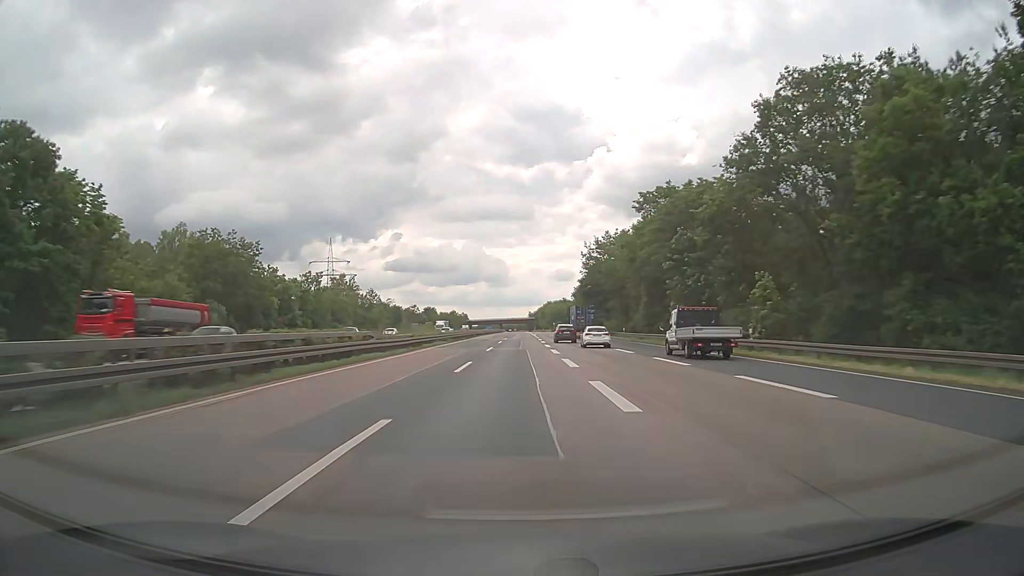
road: motorway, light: Day
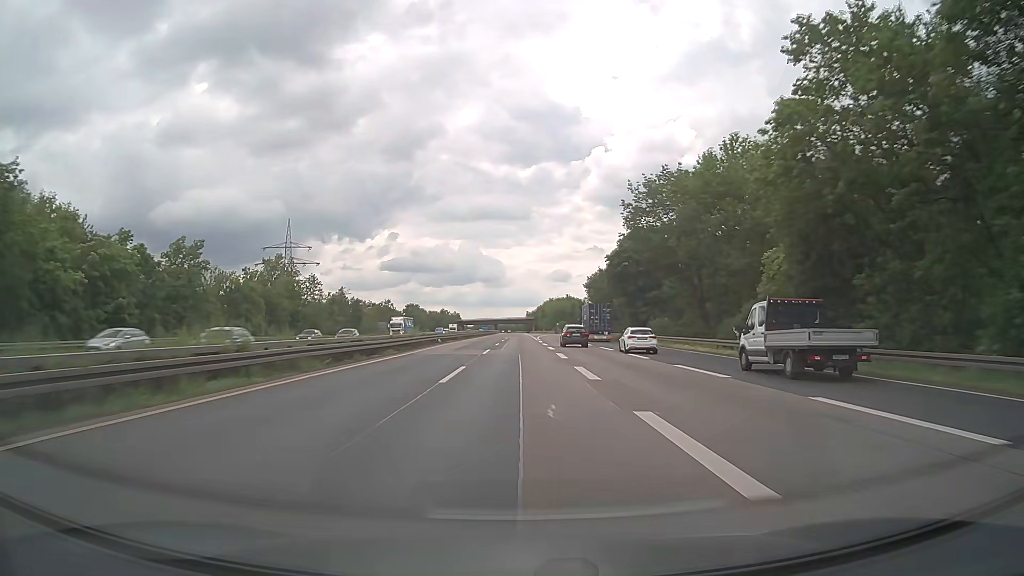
(+0.1, +41.4) m; 0°
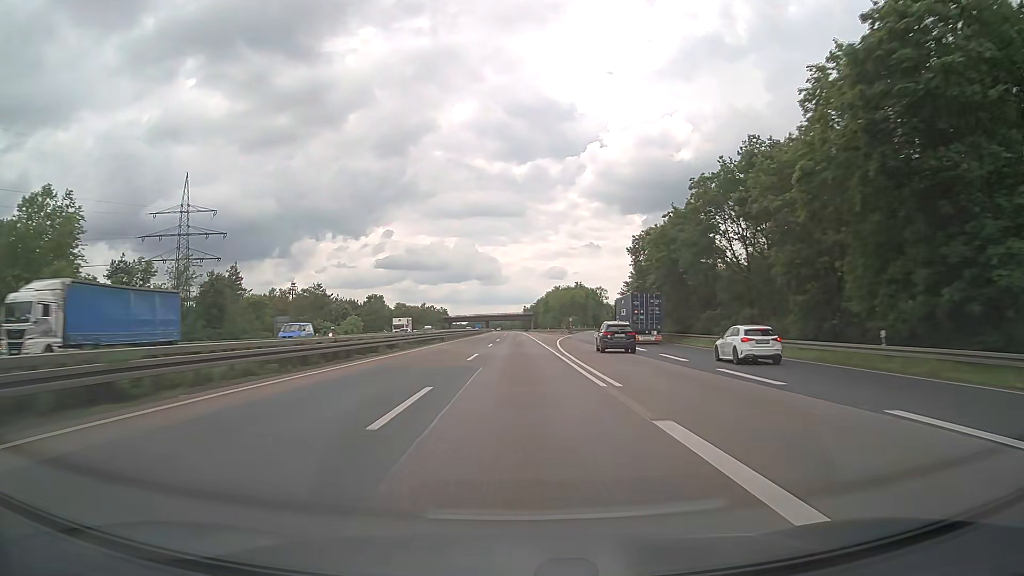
(+0.1, +62.0) m; 0°
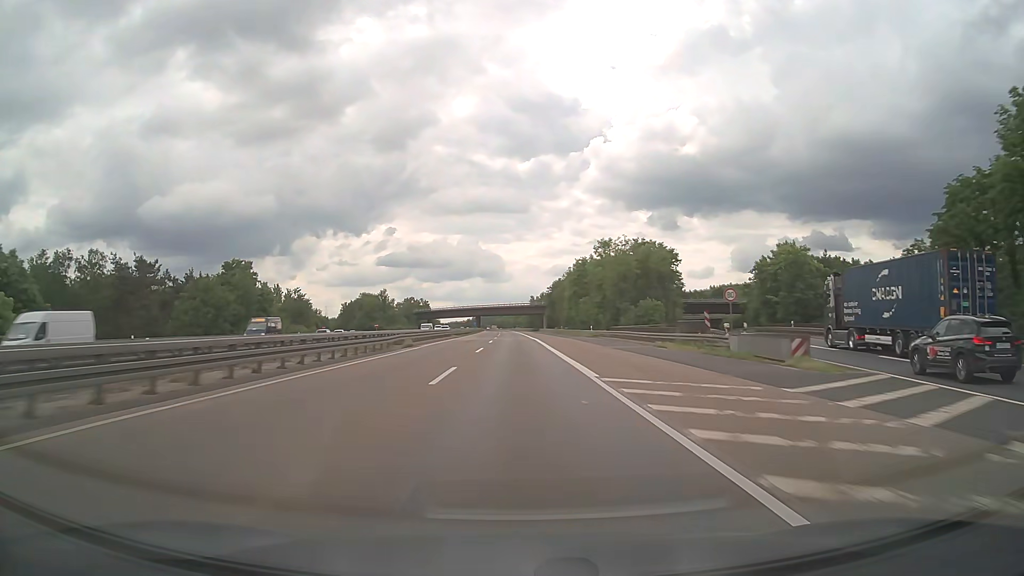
(0.0, +103.2) m; 0°
(0, +10) (0, +20) (0, +30) (0, +40) (0, +50) (0, +60) (0, +70) (-1, +80) (-1, +90) (-1, +100) m
